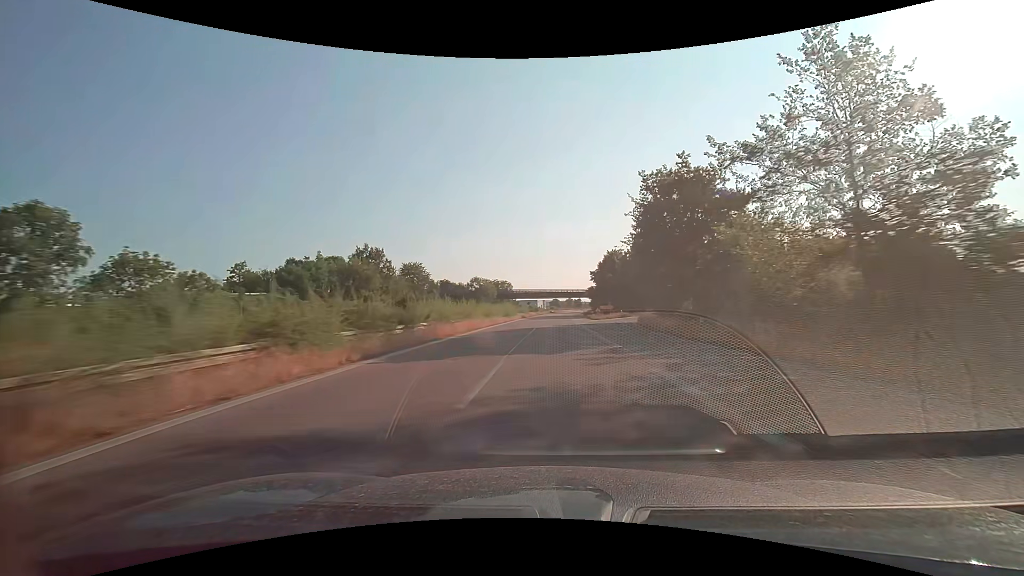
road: trunk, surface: asphalt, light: Day
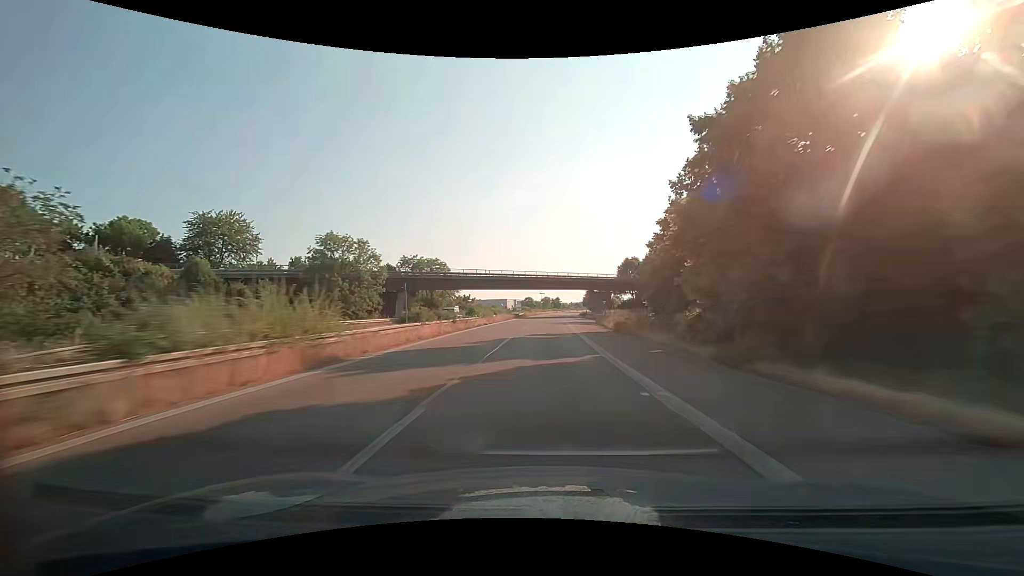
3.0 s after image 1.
(+2.1, +78.9) m; +3°
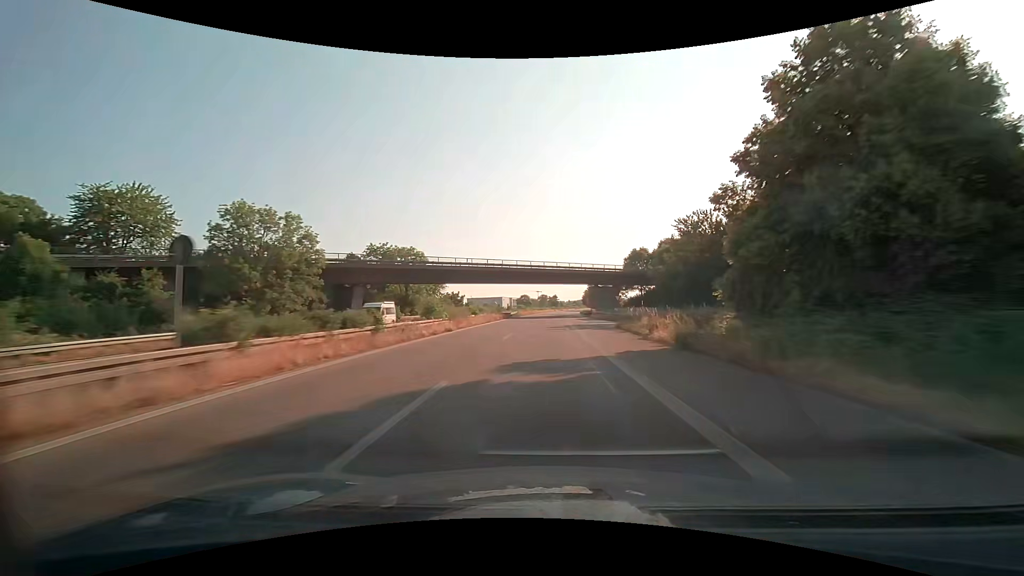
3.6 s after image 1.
(0.0, +15.8) m; 0°
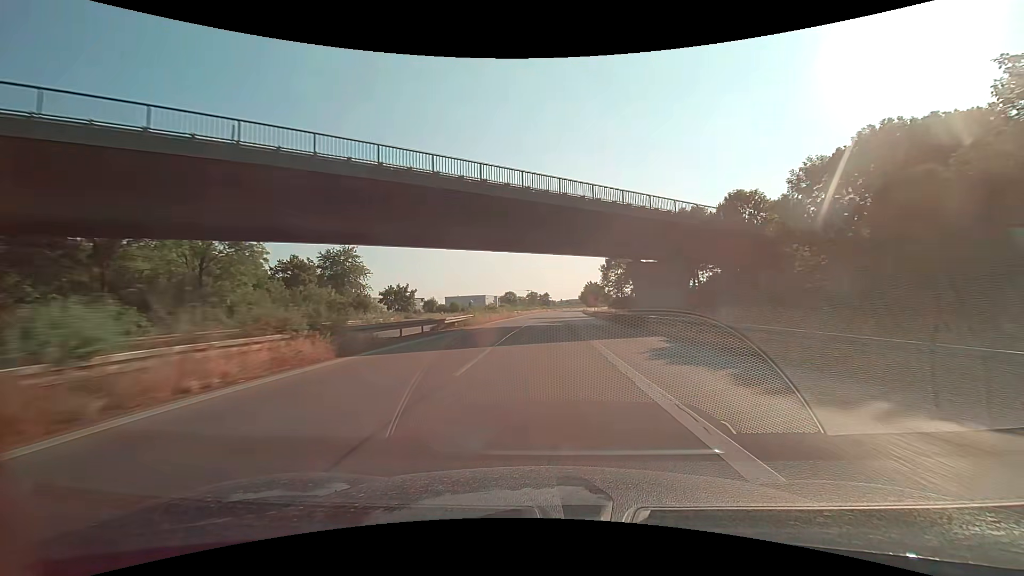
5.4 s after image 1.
(+0.5, +47.4) m; +1°
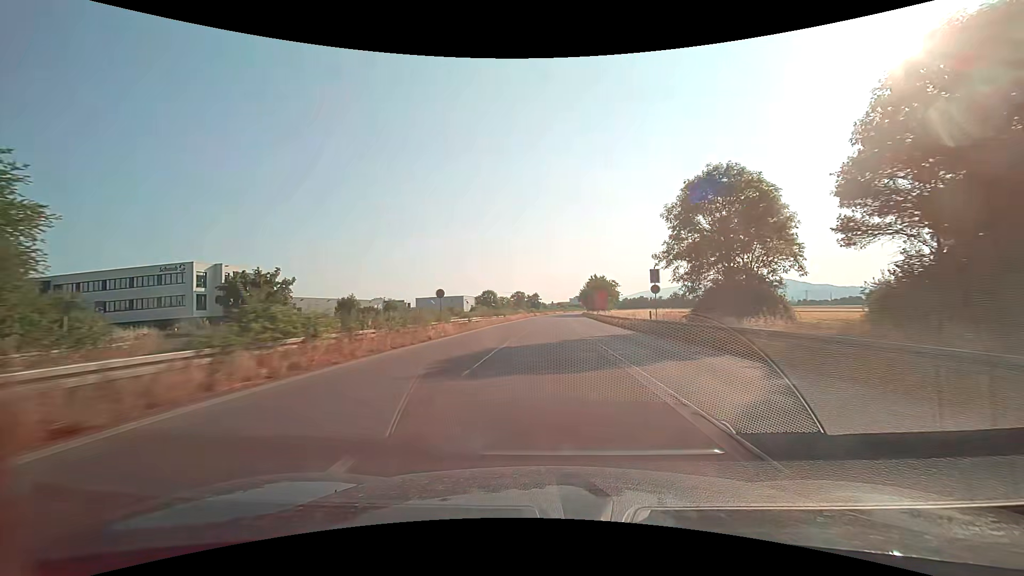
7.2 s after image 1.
(+0.4, +47.4) m; +1°
